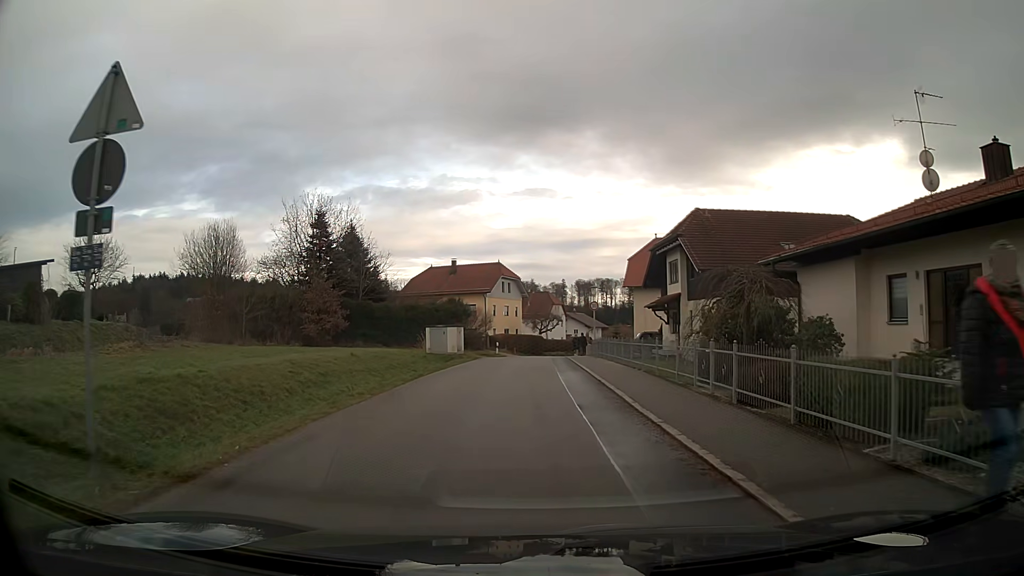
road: residential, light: Day
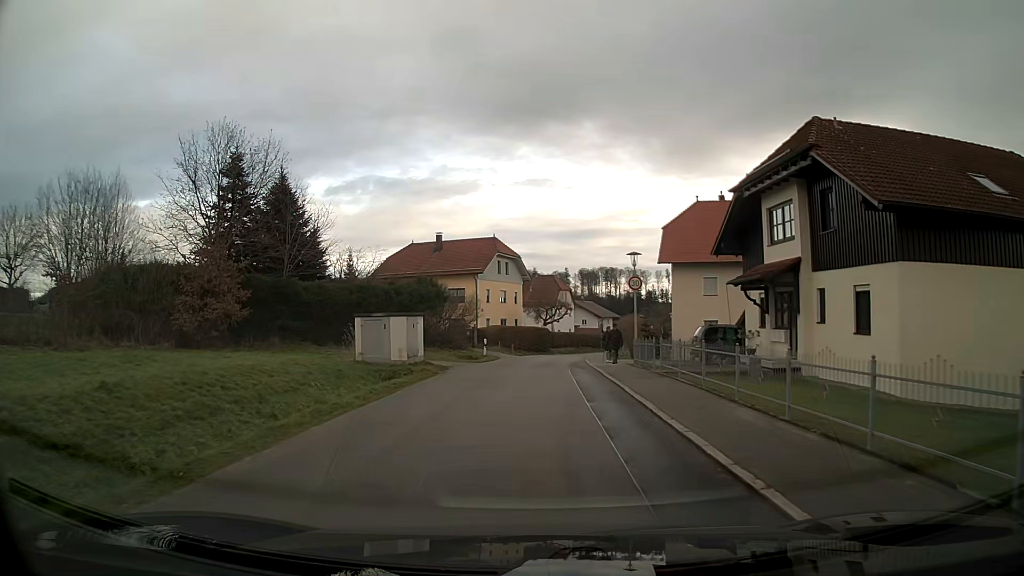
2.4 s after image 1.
(-0.1, +16.4) m; 0°
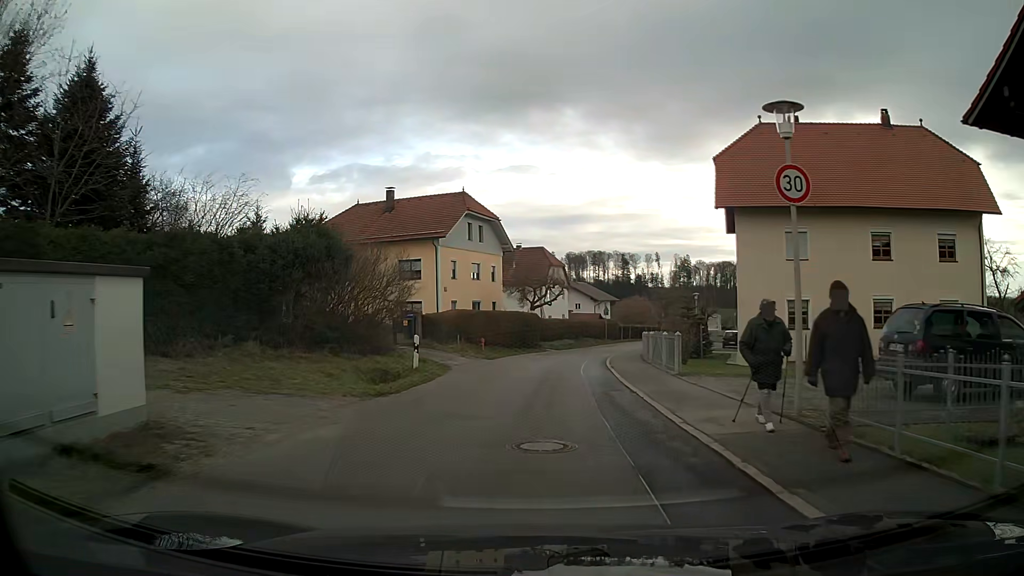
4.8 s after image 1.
(+0.2, +18.2) m; +2°
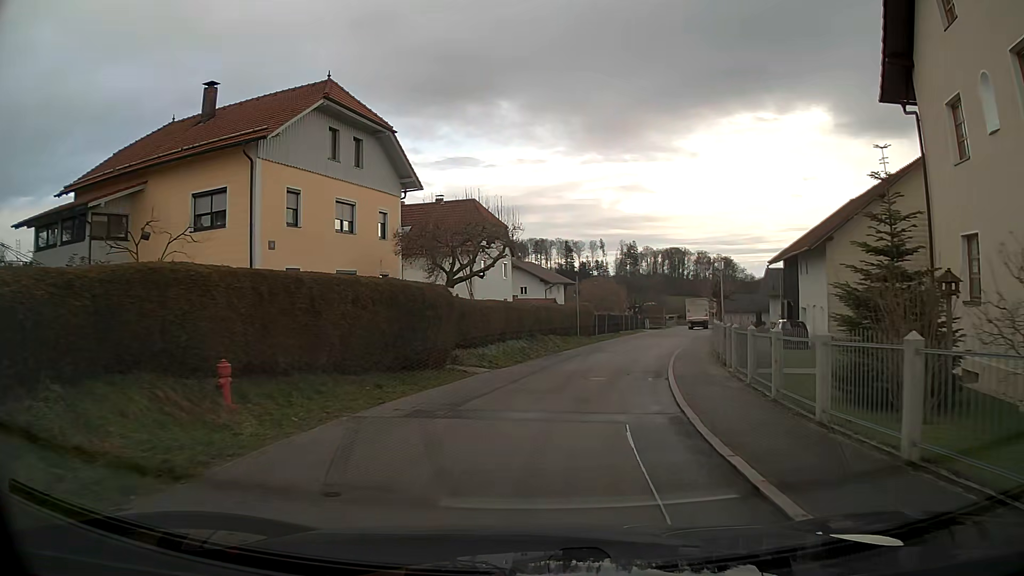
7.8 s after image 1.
(+0.8, +23.8) m; +6°
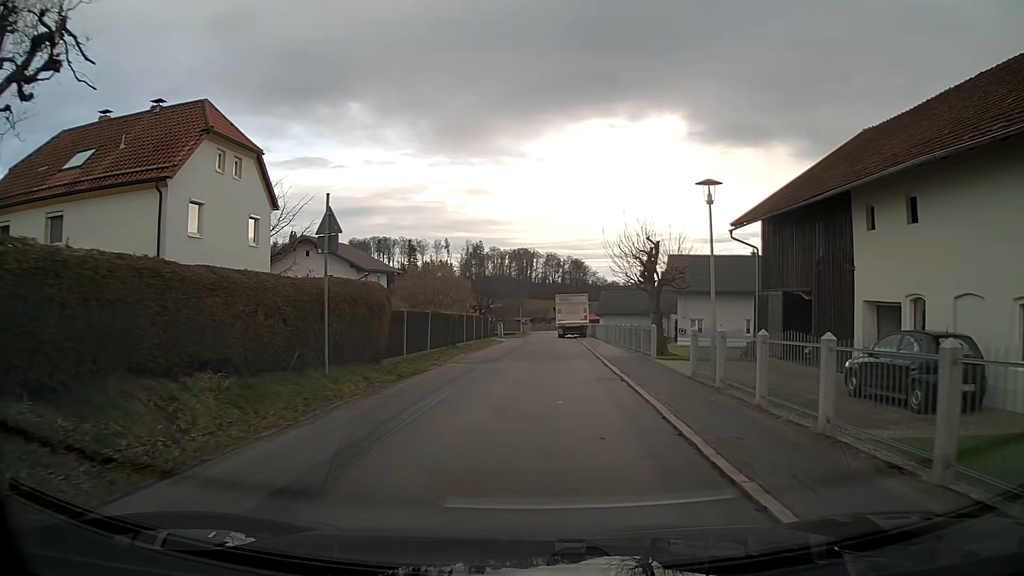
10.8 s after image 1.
(+2.7, +23.0) m; +12°
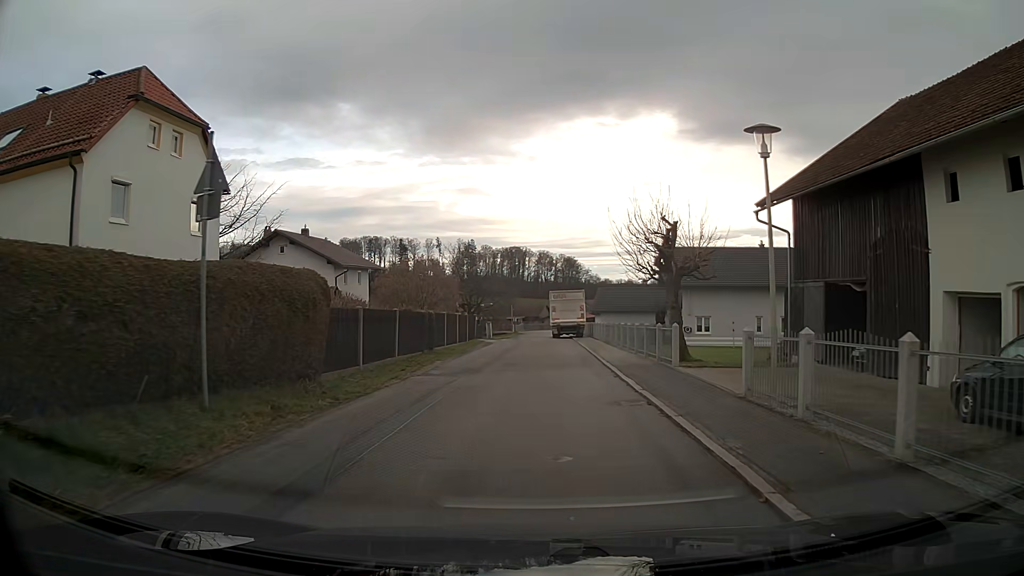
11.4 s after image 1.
(0.0, +4.4) m; +1°
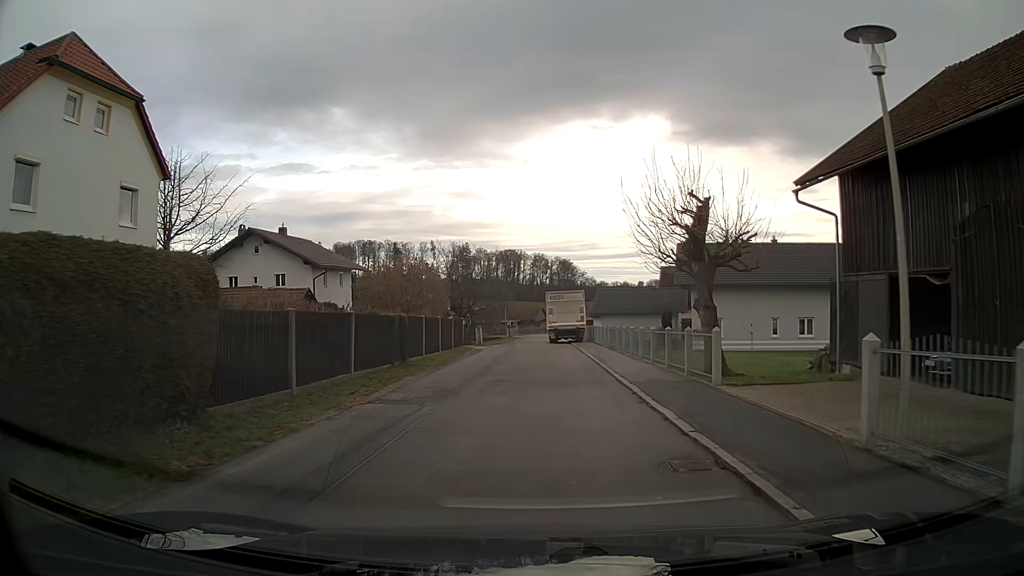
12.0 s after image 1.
(0.0, +4.4) m; 0°
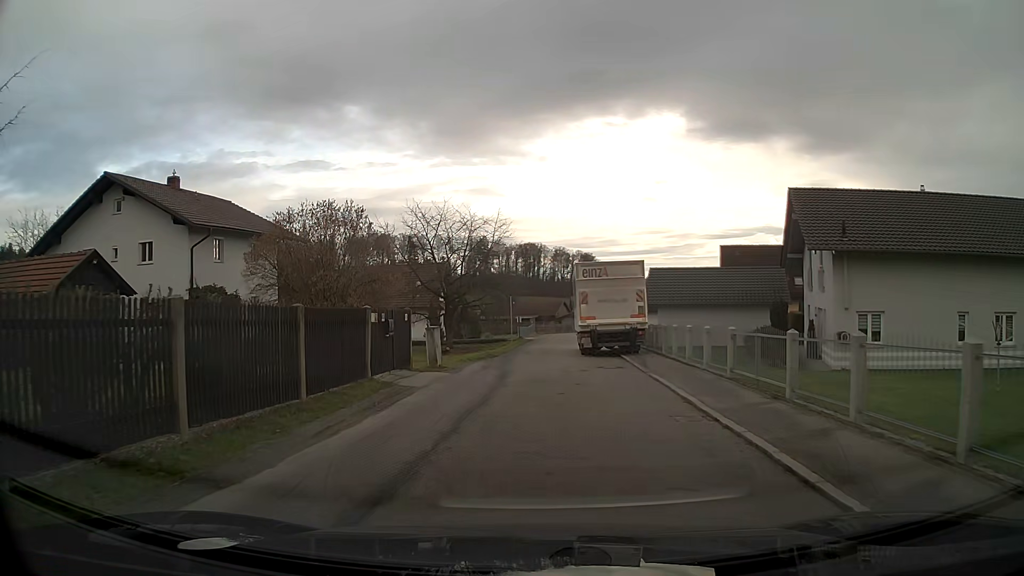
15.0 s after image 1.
(-0.1, +20.6) m; -3°
(0, +10) (0, +20) (0, +30) (+1, +40) (+3, +50) (+4, +60) (+5, +70) (+7, +80) (+10, +89) (+13, +98) m
